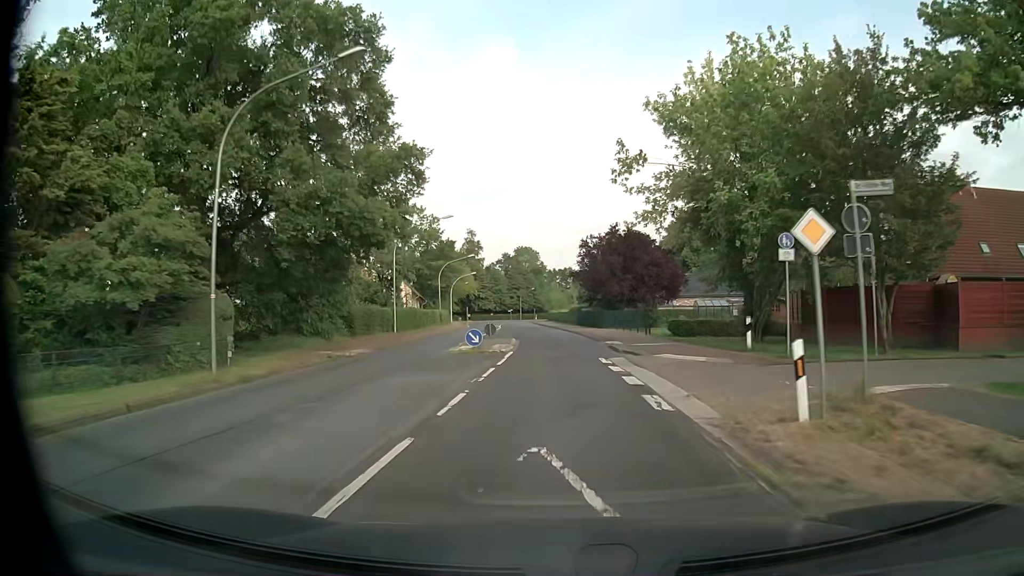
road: secondary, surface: asphalt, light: Day
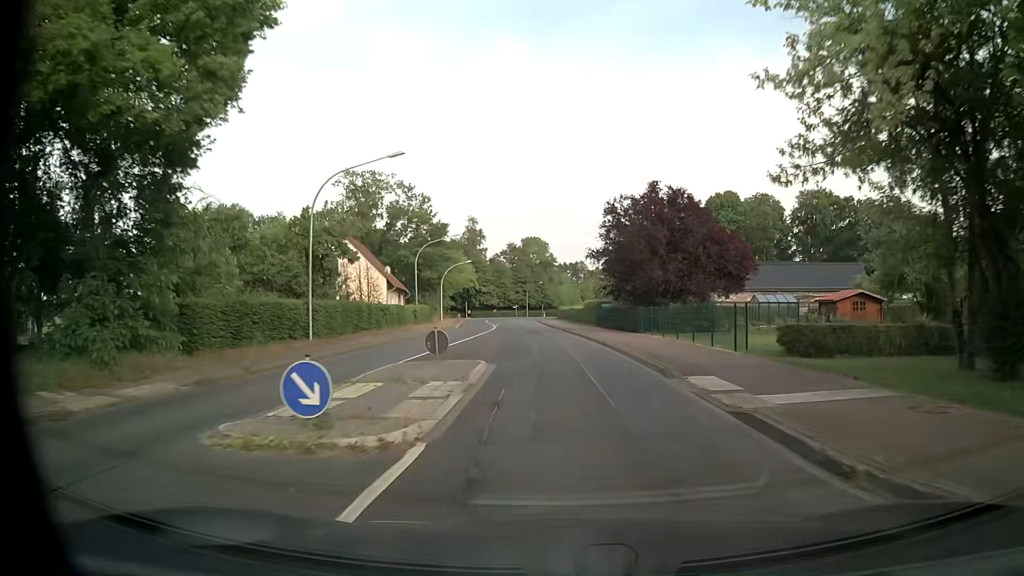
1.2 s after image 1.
(-0.1, +16.7) m; 0°
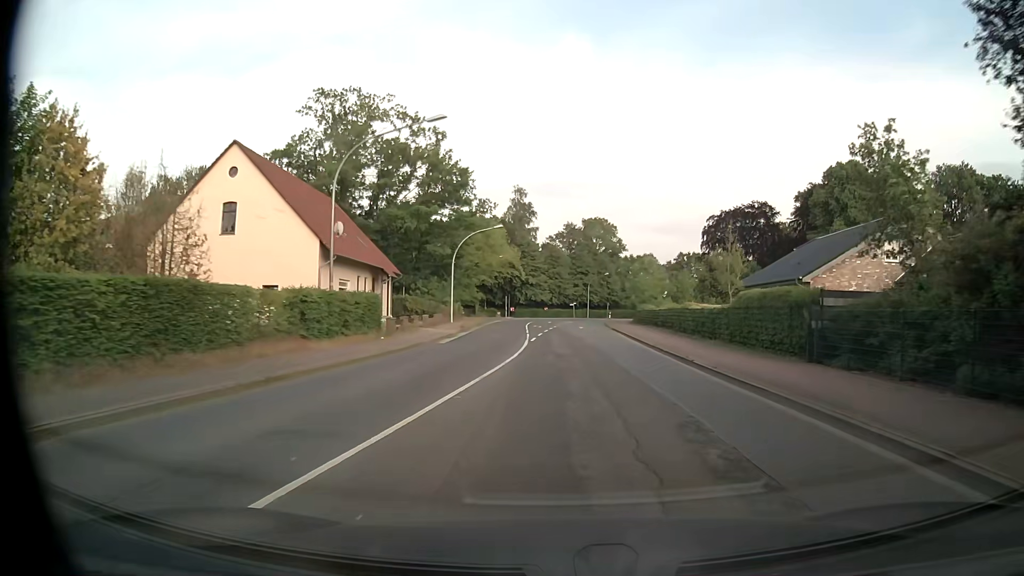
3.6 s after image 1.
(-2.1, +33.4) m; -5°
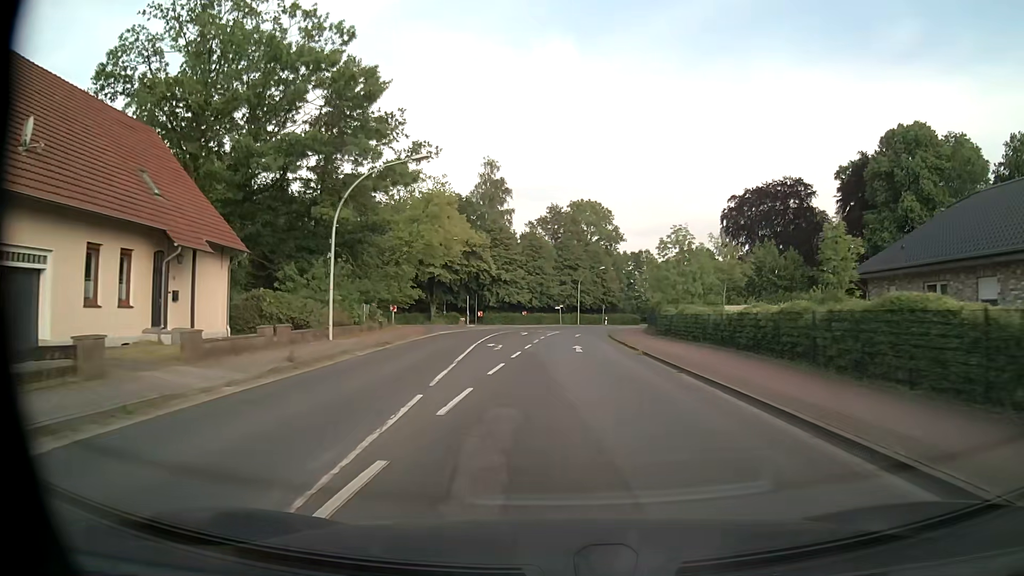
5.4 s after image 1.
(+0.4, +25.1) m; +1°
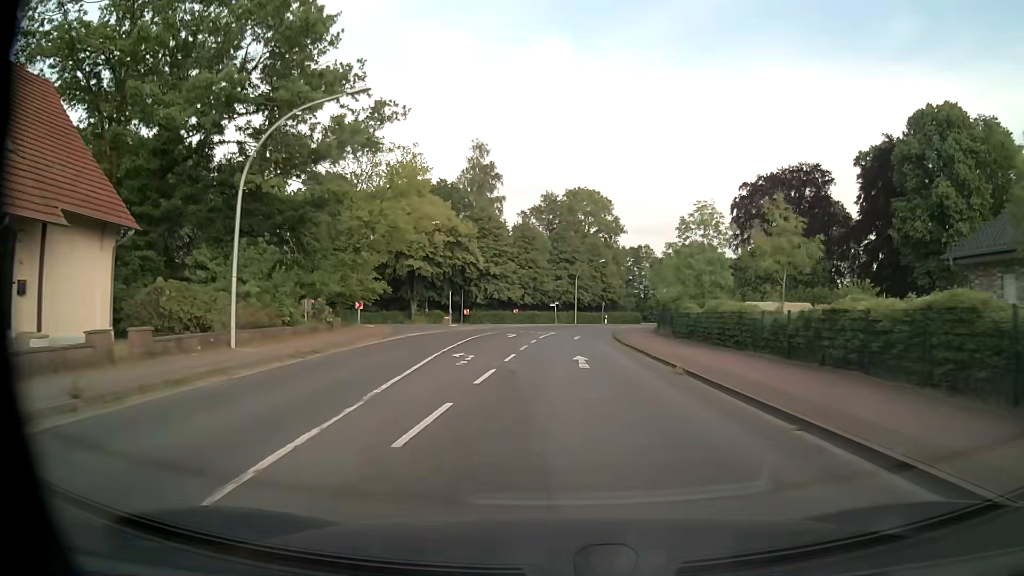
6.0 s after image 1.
(0.0, +8.4) m; 0°
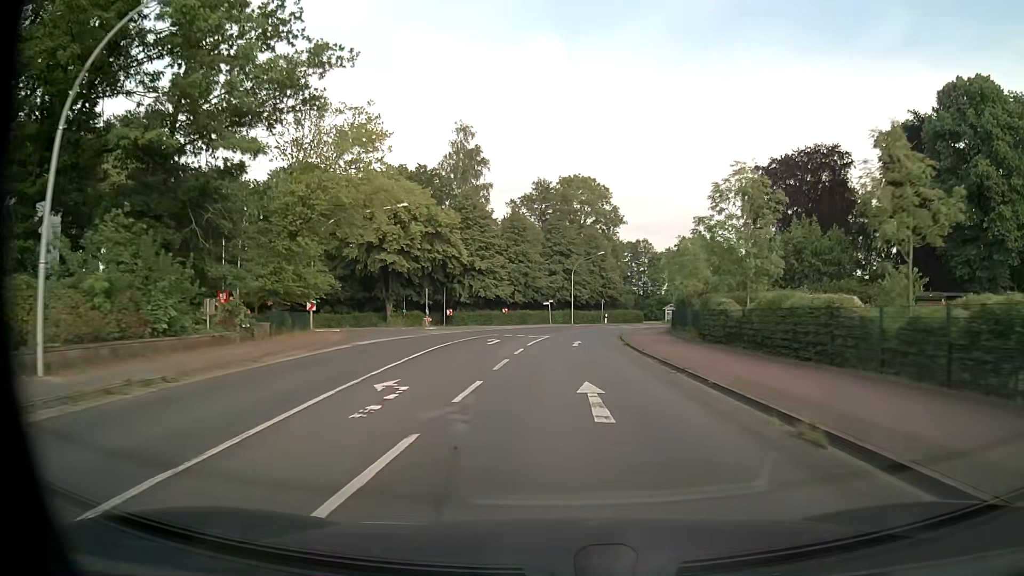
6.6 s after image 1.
(+0.1, +8.4) m; +1°
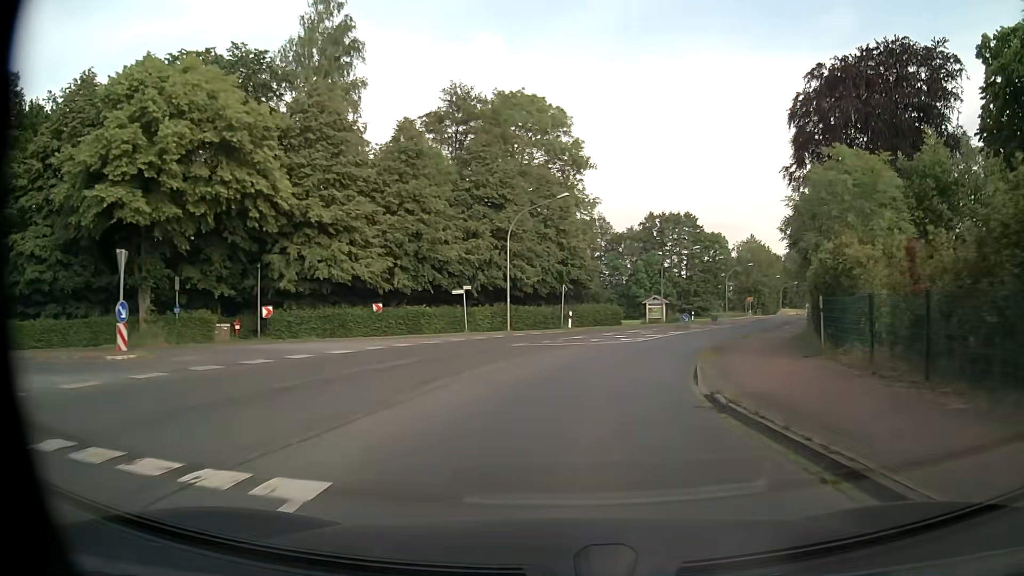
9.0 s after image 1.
(+0.7, +33.7) m; +5°
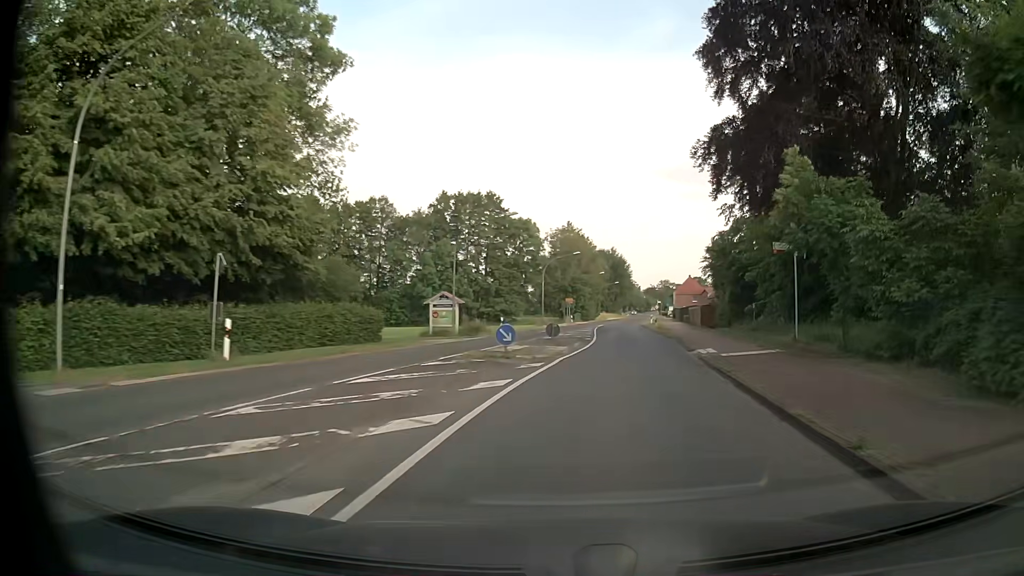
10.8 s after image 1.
(+3.5, +24.8) m; +17°
(+1, +10) (+2, +20) (+3, +30) (+4, +40) (+5, +50) (+6, +60) (+7, +70) (+9, +79) (+10, +89) (+12, +99) m
